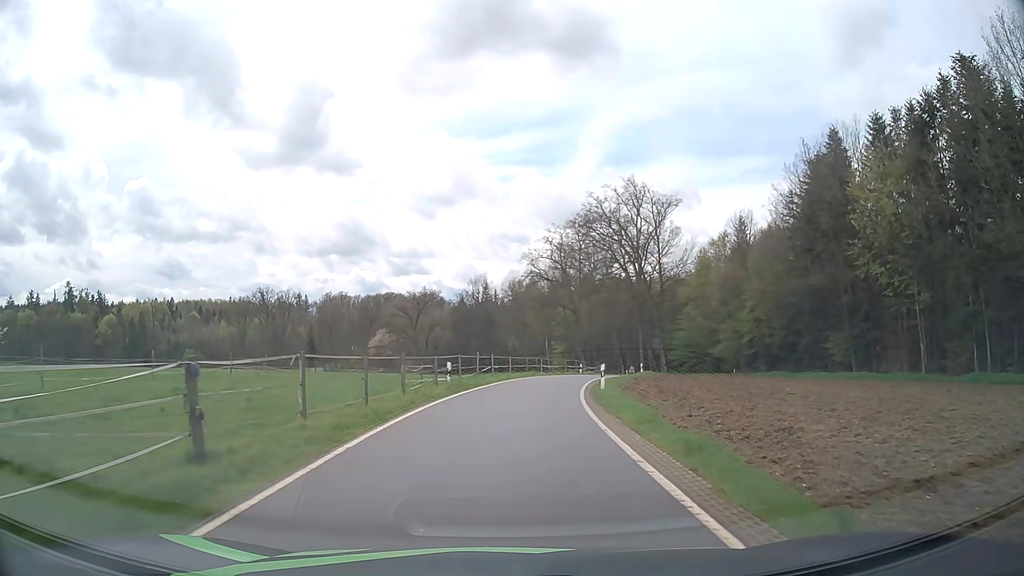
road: tertiary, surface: asphalt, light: Day
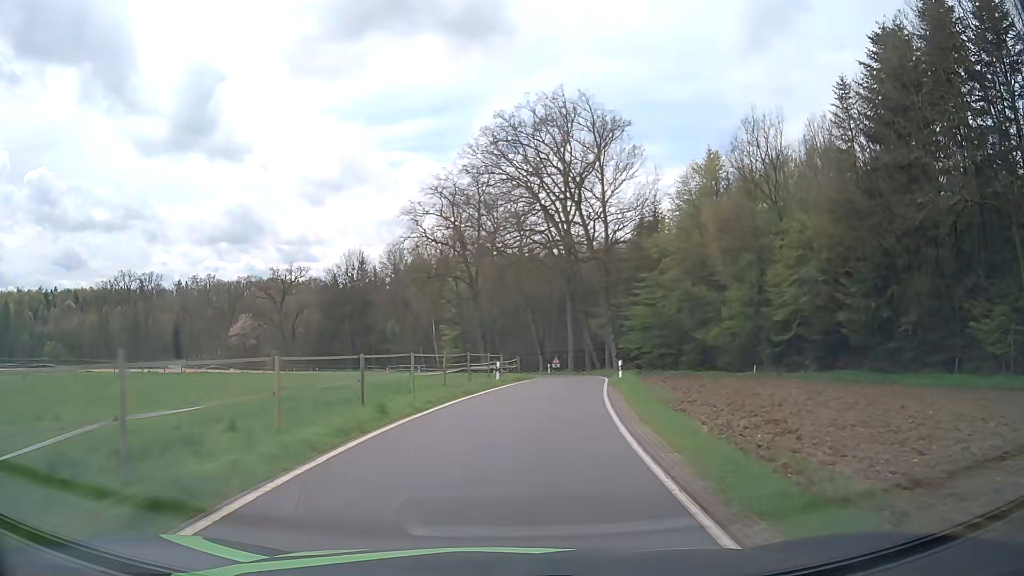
(+1.7, +29.2) m; +9°
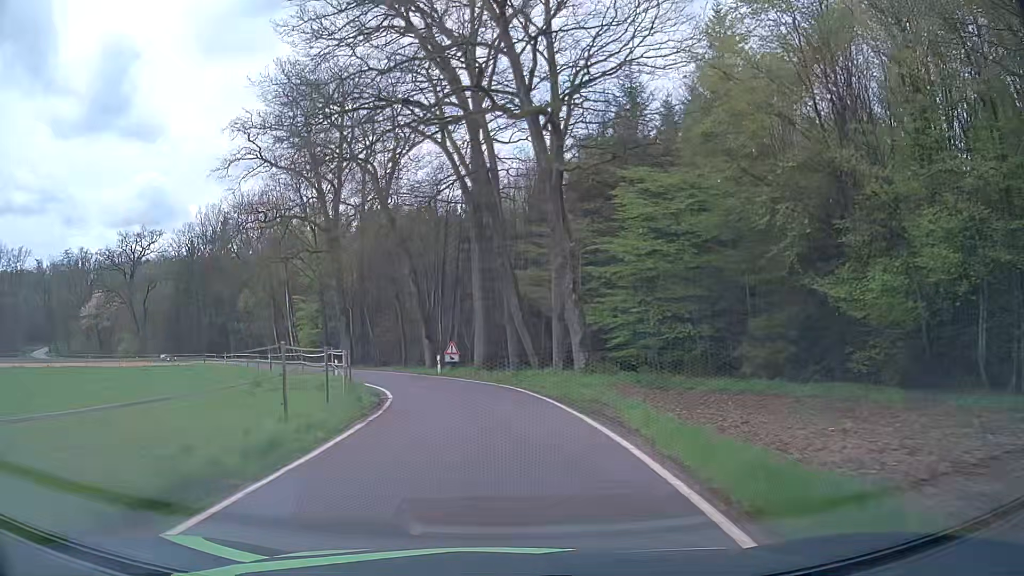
(+2.8, +30.1) m; +8°
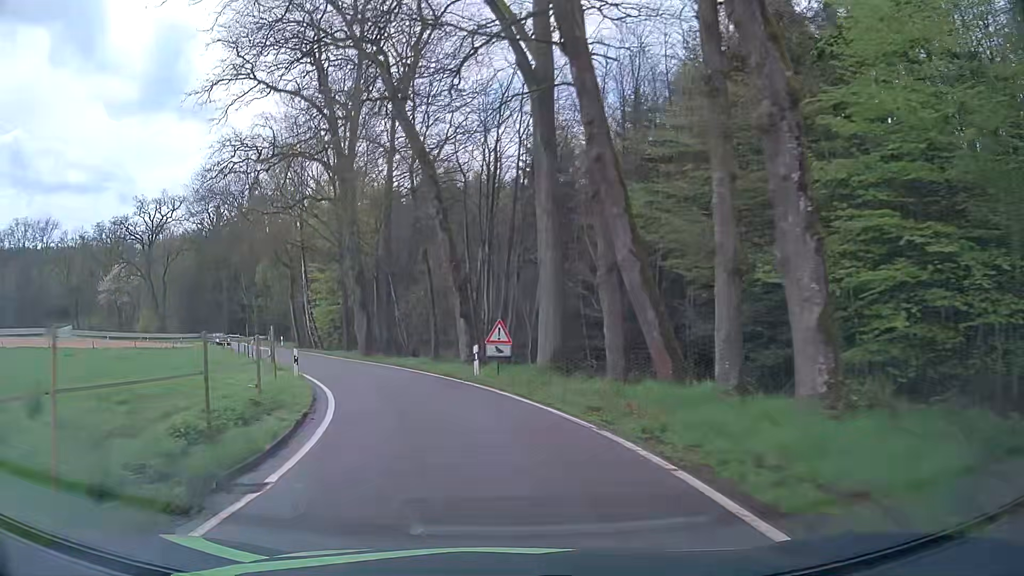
(-0.5, +15.1) m; -6°
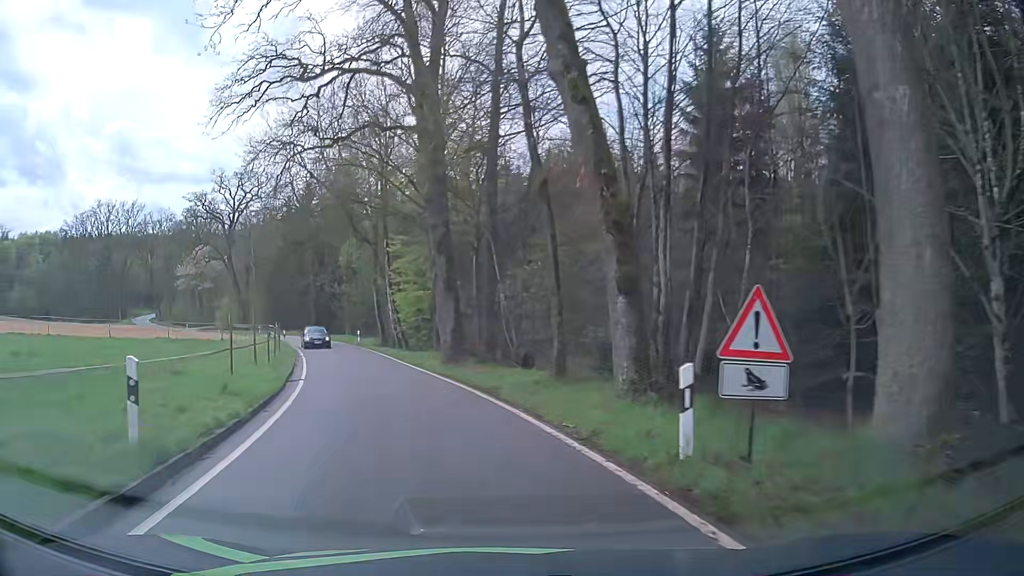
(-1.0, +13.8) m; -9°
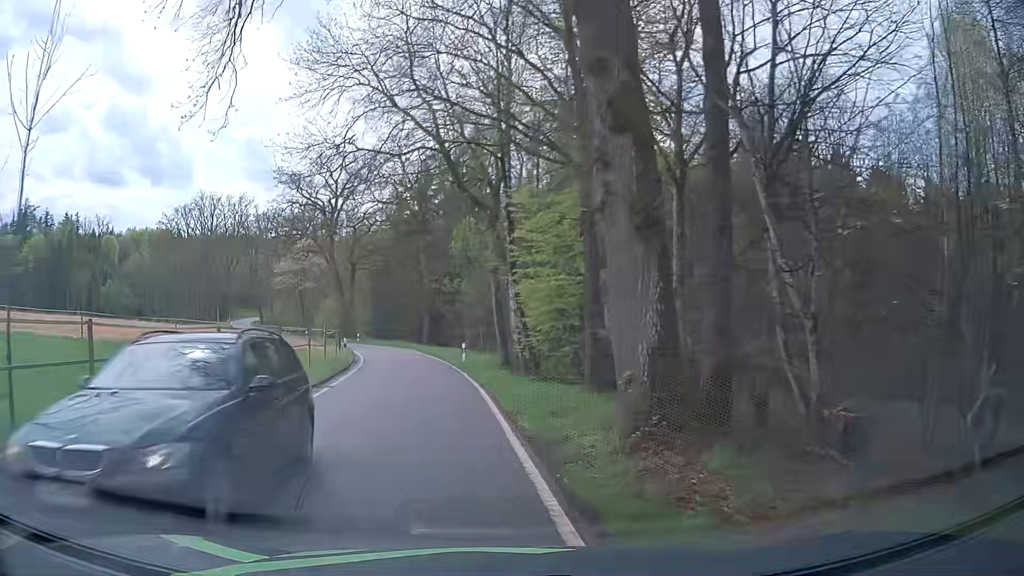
(-1.9, +16.8) m; -12°
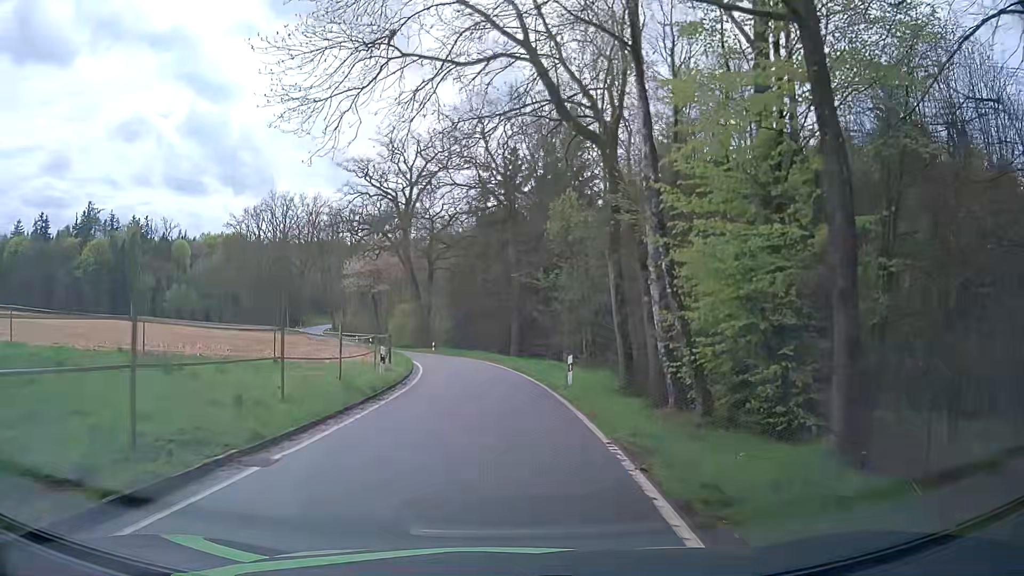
(-1.1, +11.2) m; -9°
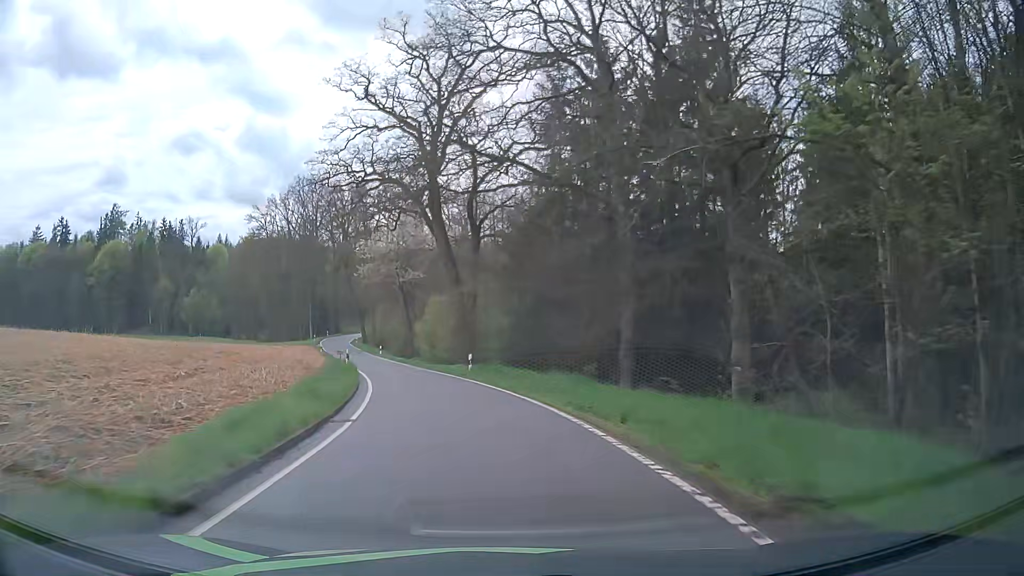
(-1.1, +28.6) m; -6°
(0, +10) (-2, +20) (-4, +30) (-7, +39) (-9, +49) (-13, +58) (-16, +68) (-19, +77) (-22, +87) (-25, +96) m
